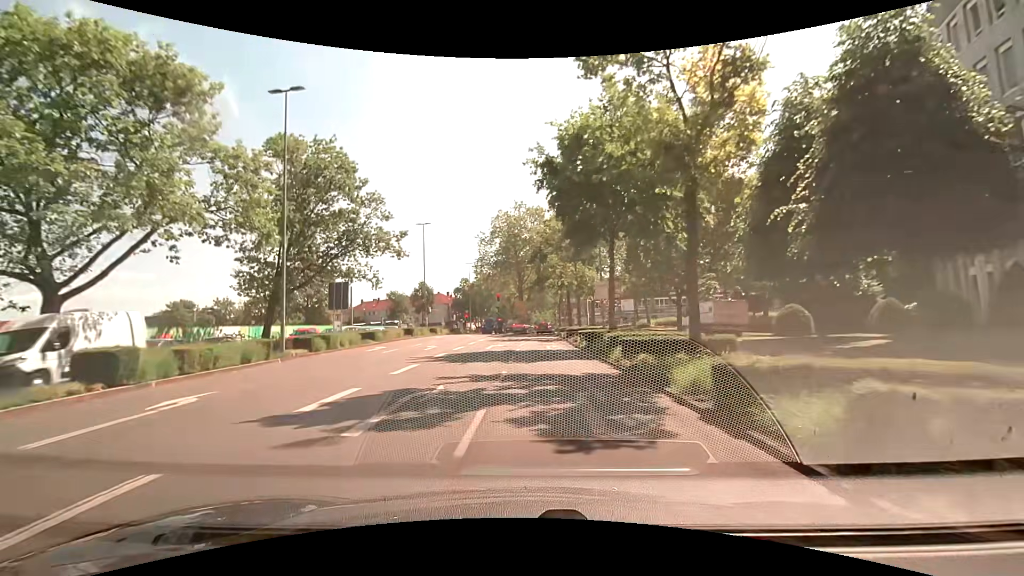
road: primary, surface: asphalt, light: Day
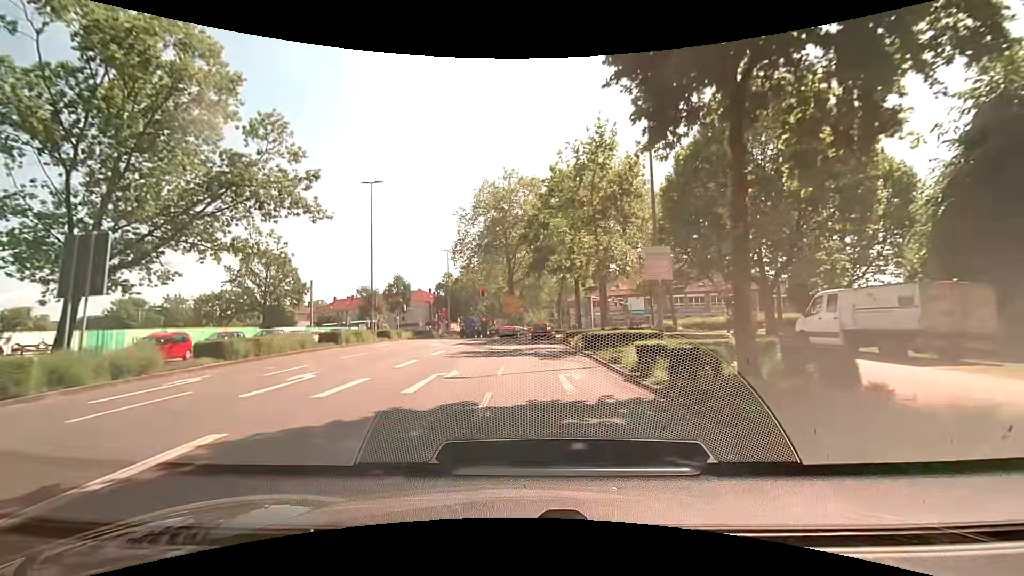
(+0.2, +16.3) m; +1°
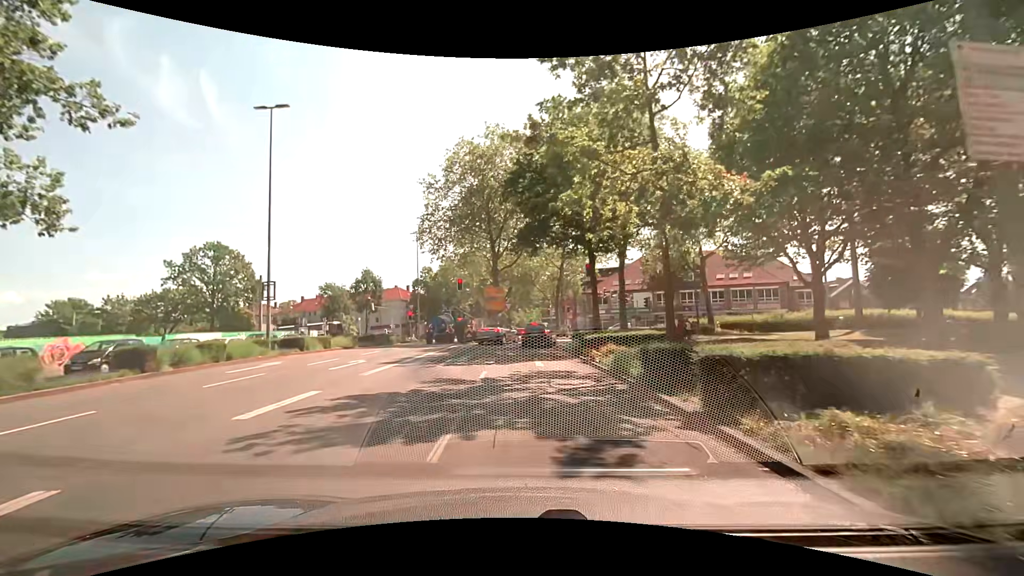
(0.0, +13.8) m; 0°
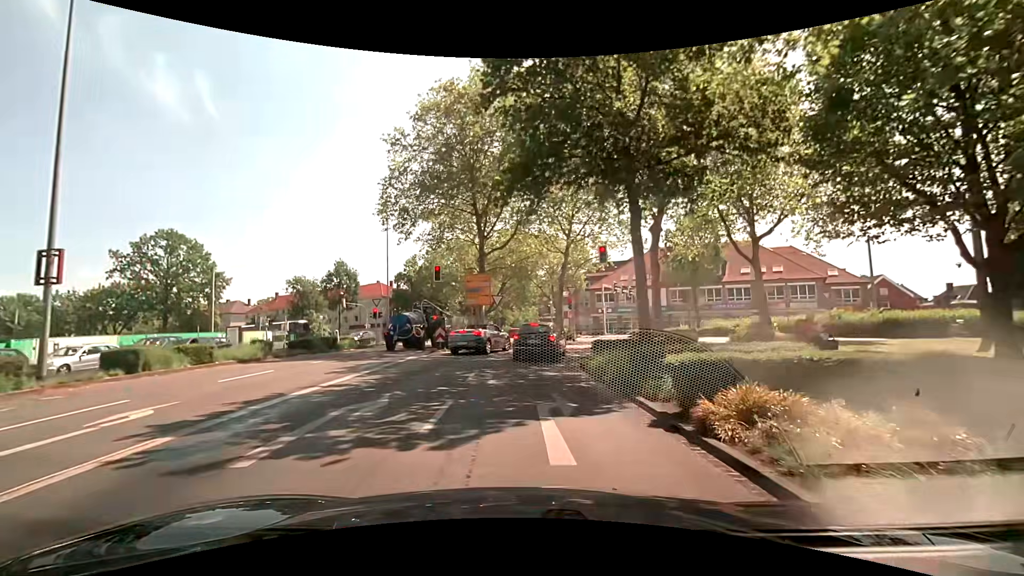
(+0.3, +10.6) m; +1°
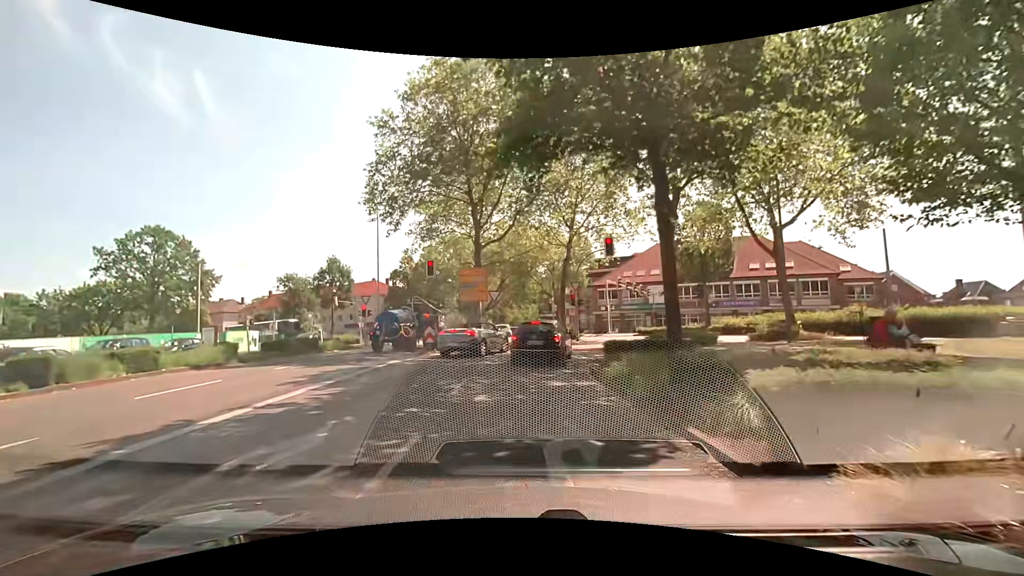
(0.0, +2.8) m; +2°
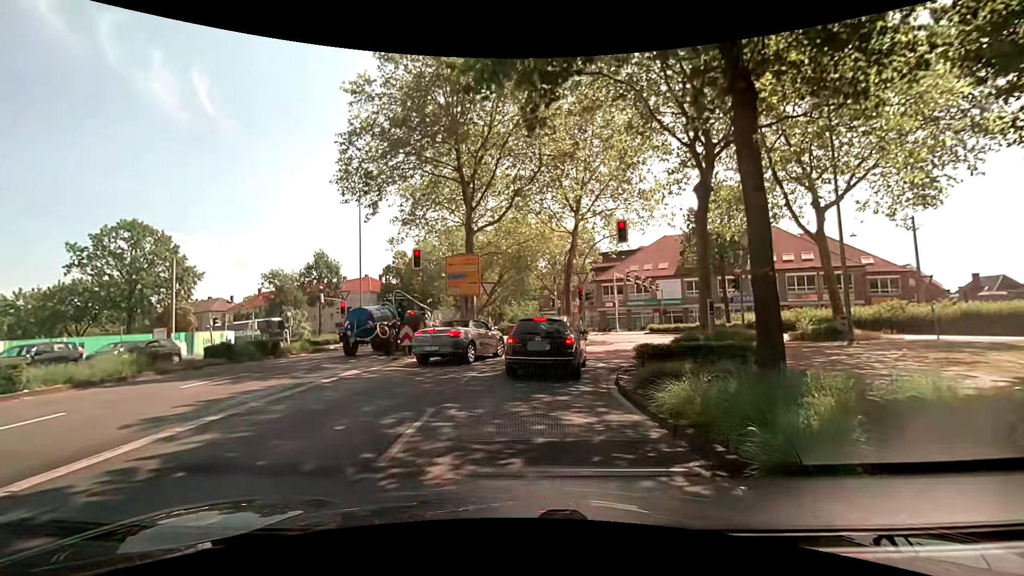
(-0.1, +4.4) m; 0°
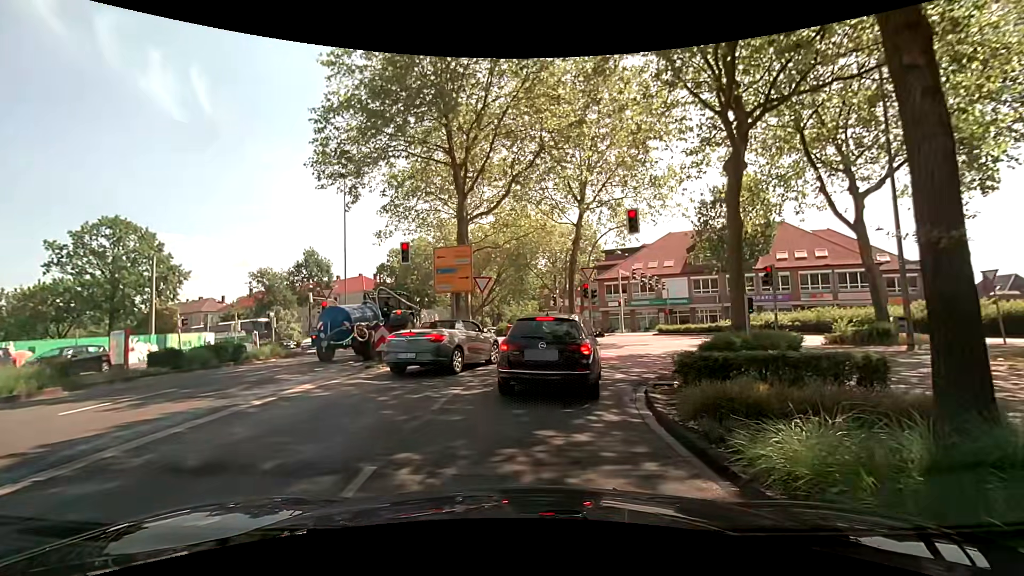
(-0.1, +2.9) m; 0°
